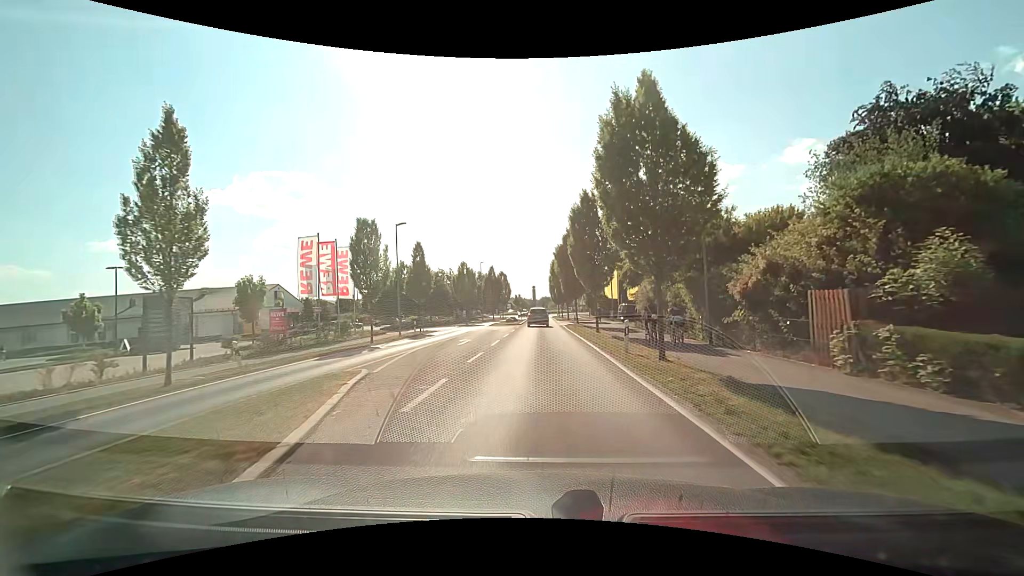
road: tertiary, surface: asphalt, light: Day
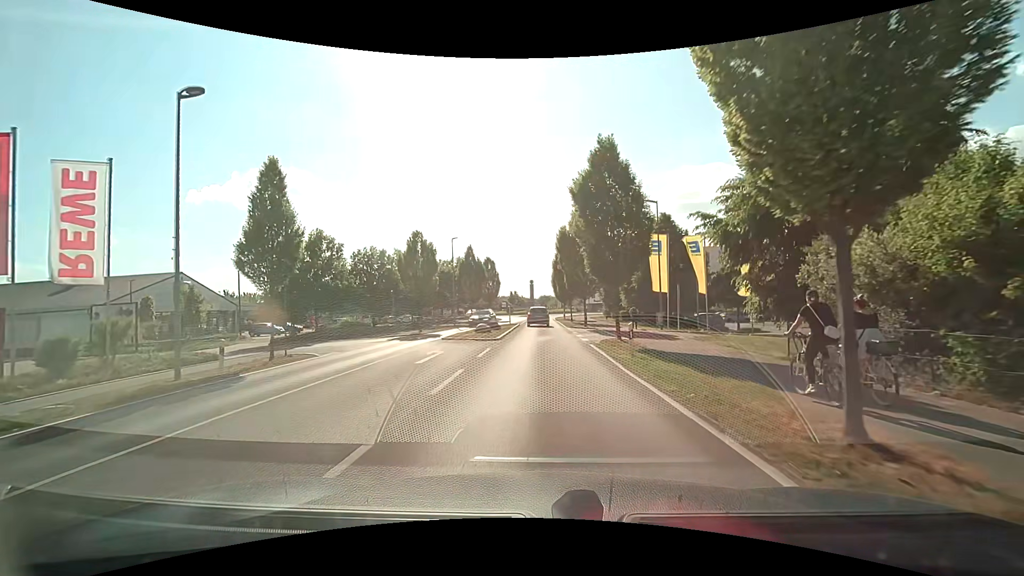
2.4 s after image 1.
(+0.1, +22.5) m; +1°
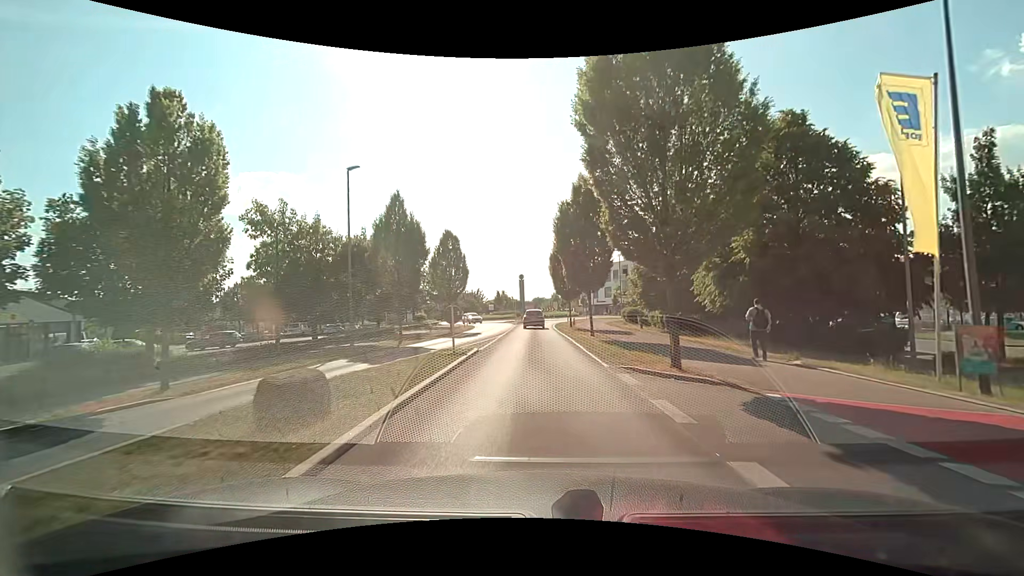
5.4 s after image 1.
(+0.1, +24.4) m; 0°
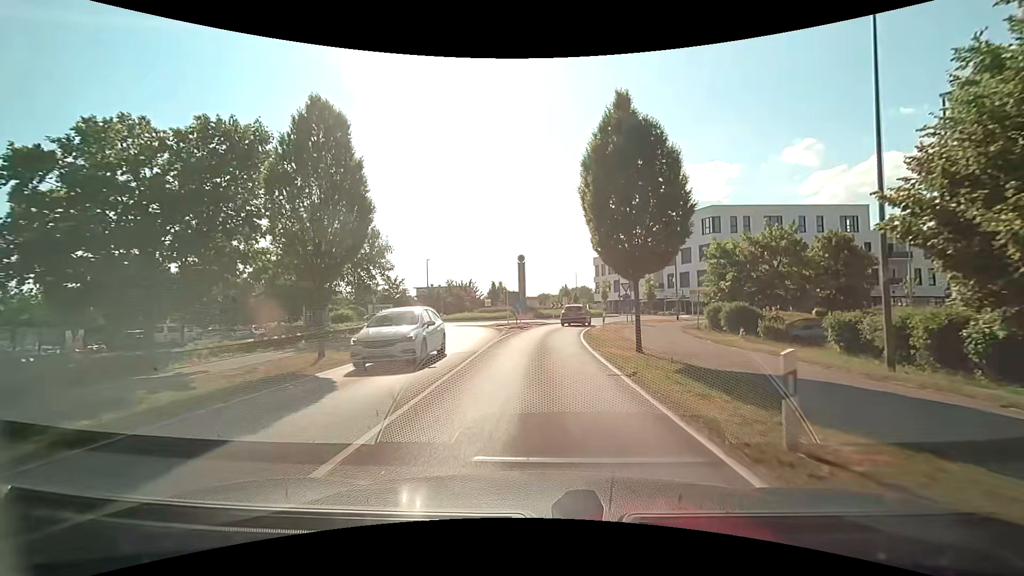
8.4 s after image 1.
(+0.1, +25.8) m; 0°
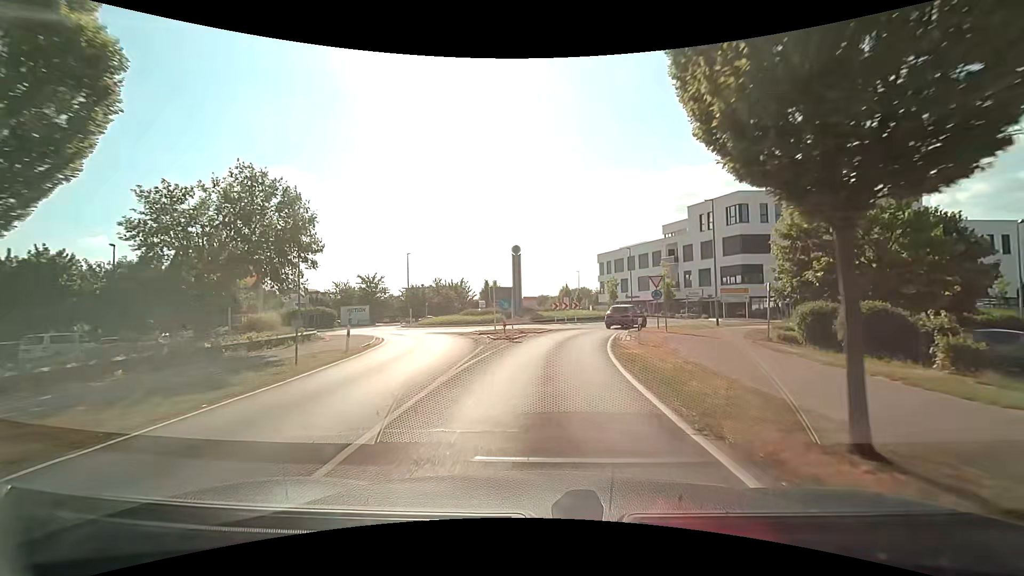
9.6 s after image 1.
(0.0, +10.3) m; 0°
(0, +10) (+1, +20) (+3, +30) (+8, +38) (+12, +47) (+11, +57) (+6, +66) (+4, +76) (+3, +86) (+3, +96) m
